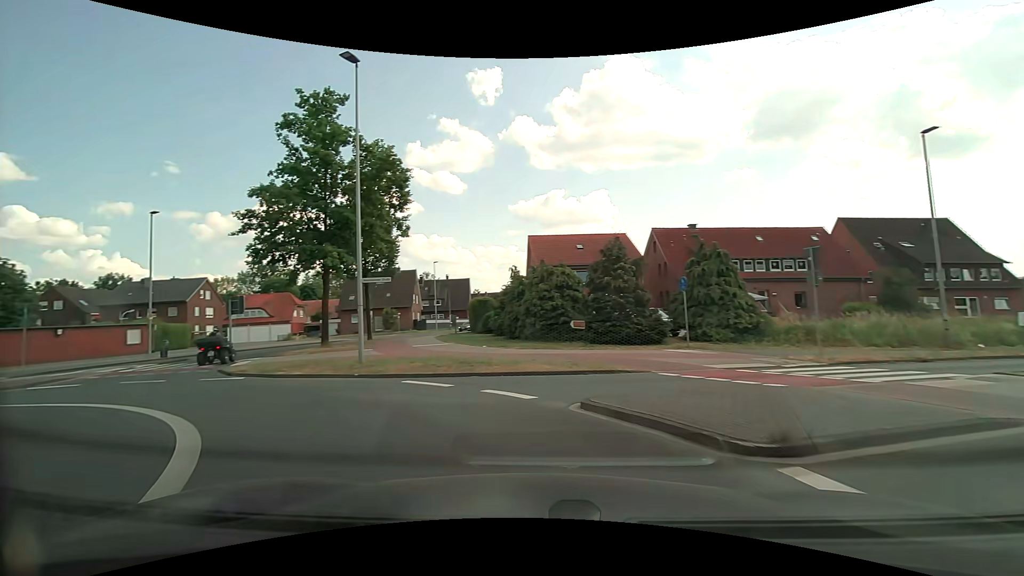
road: tertiary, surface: asphalt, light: Day
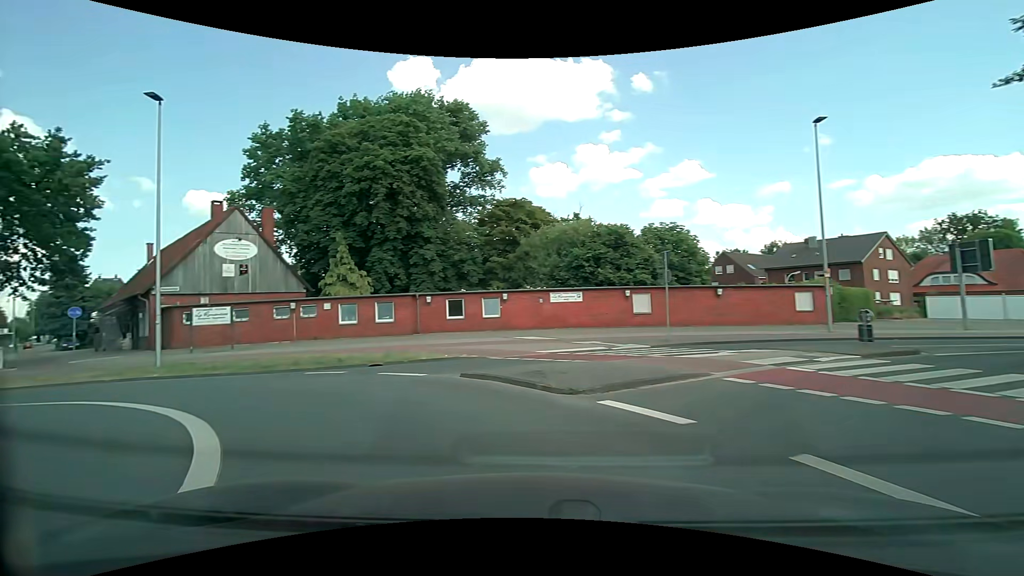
(-8.4, +13.2) m; -66°
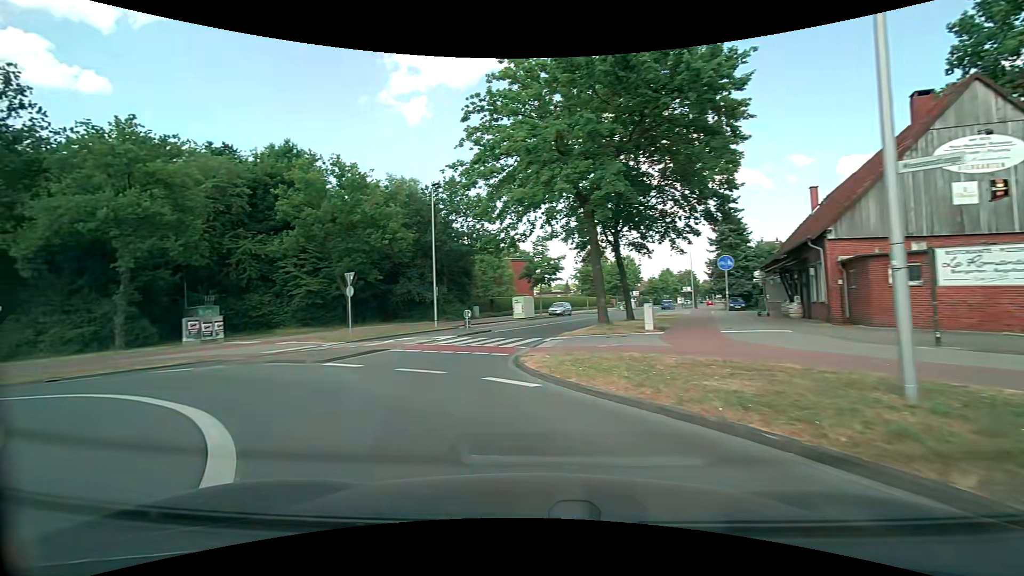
(-8.3, +12.5) m; -67°
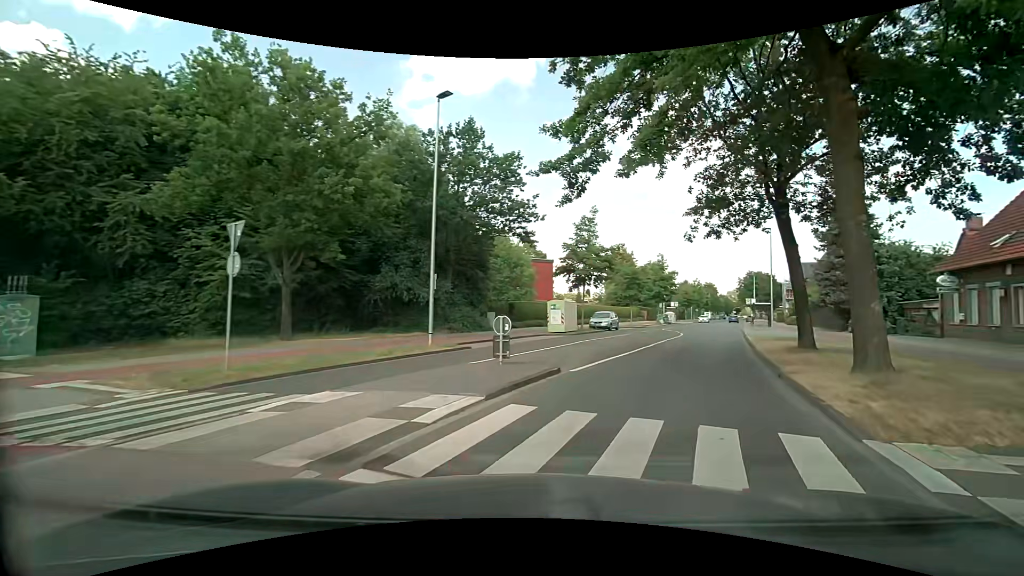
(-3.3, +15.6) m; -3°
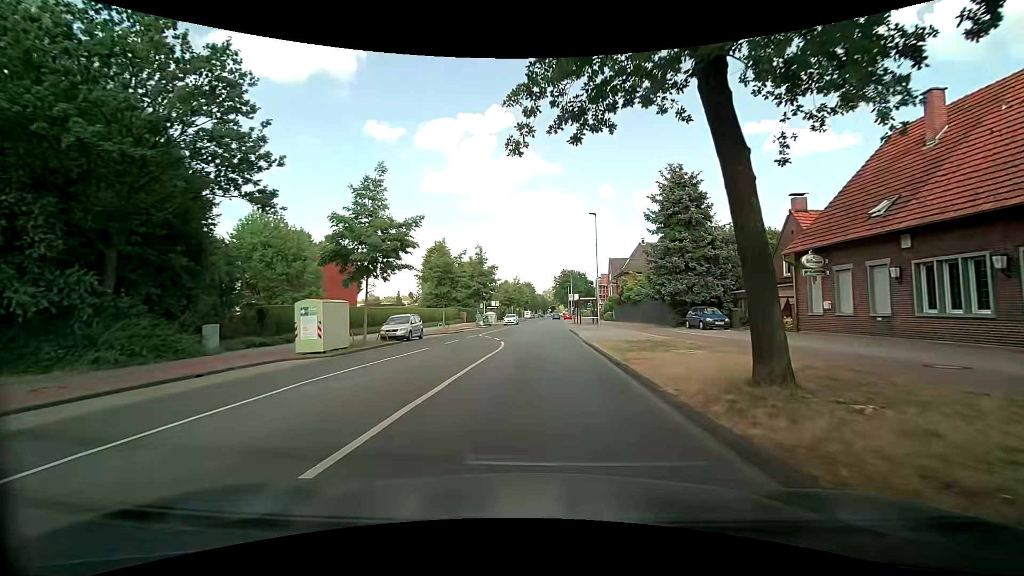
(+2.6, +11.6) m; +20°
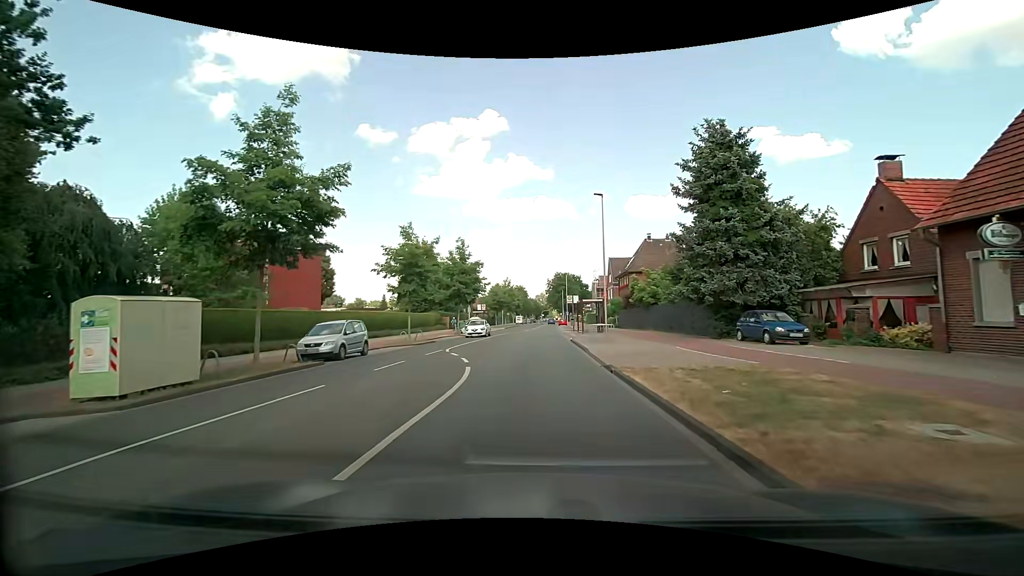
(+0.1, +9.5) m; +2°
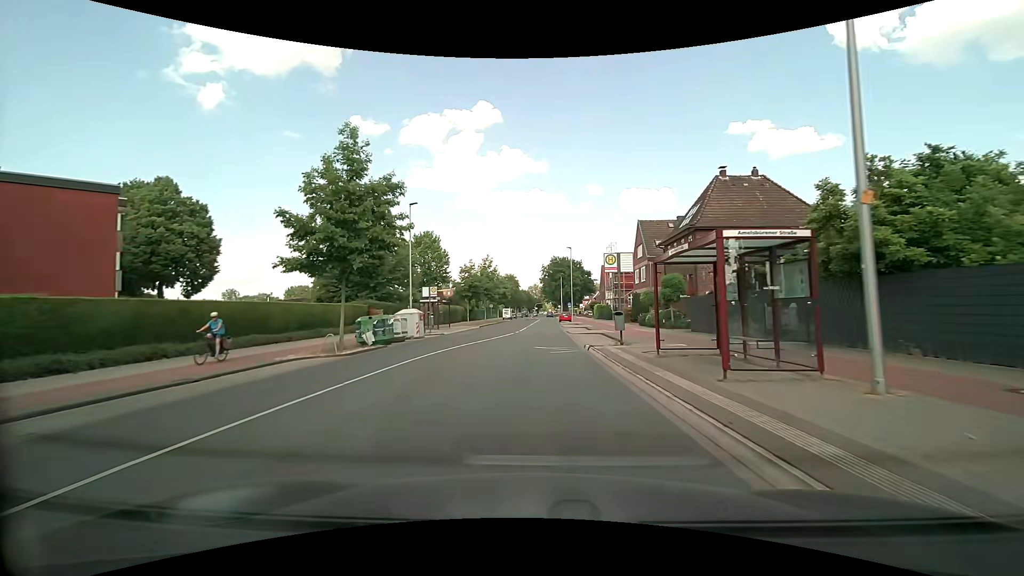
(+0.1, +29.5) m; 0°
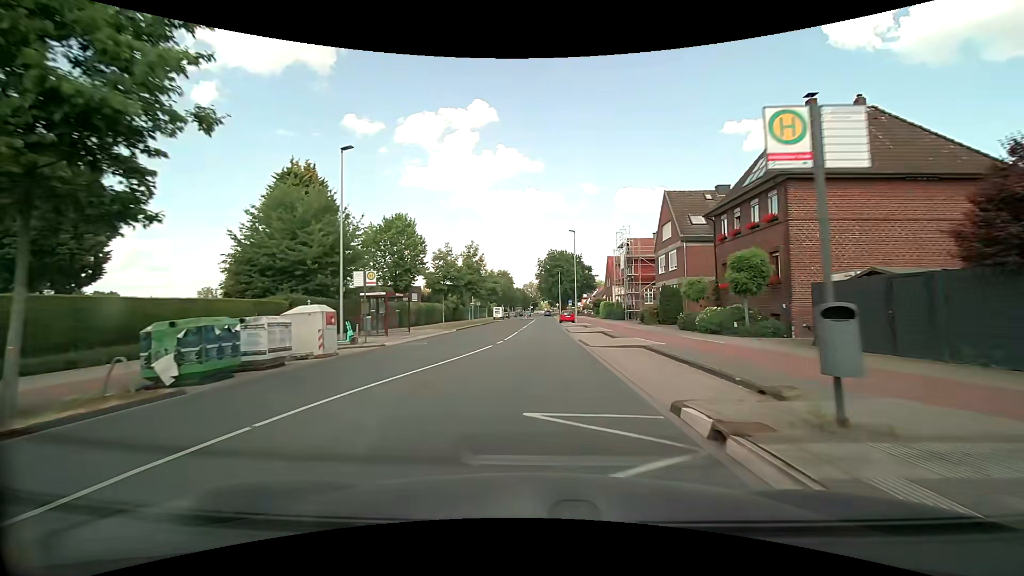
(+0.1, +13.5) m; +1°
